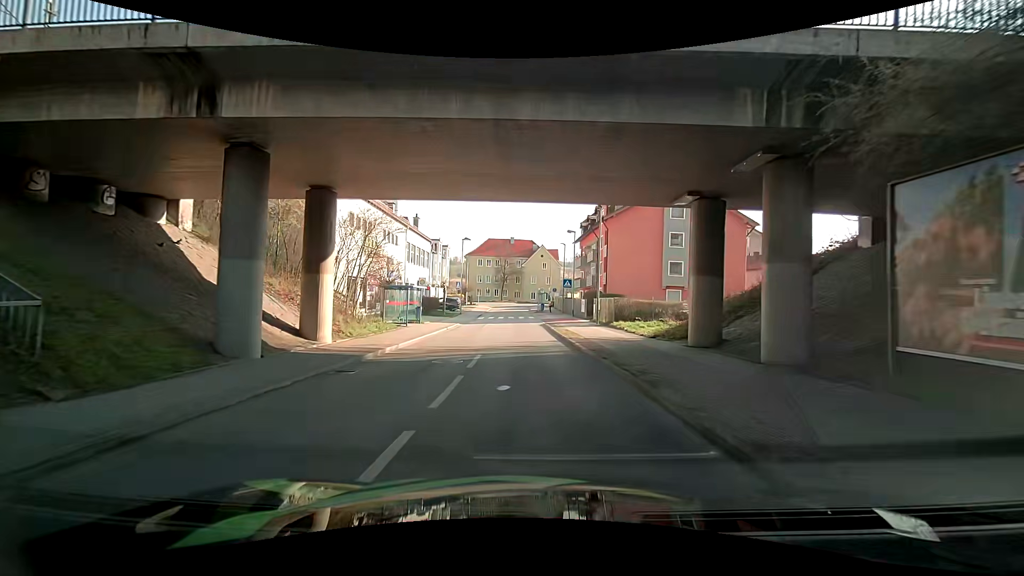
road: unclassified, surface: asphalt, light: Day
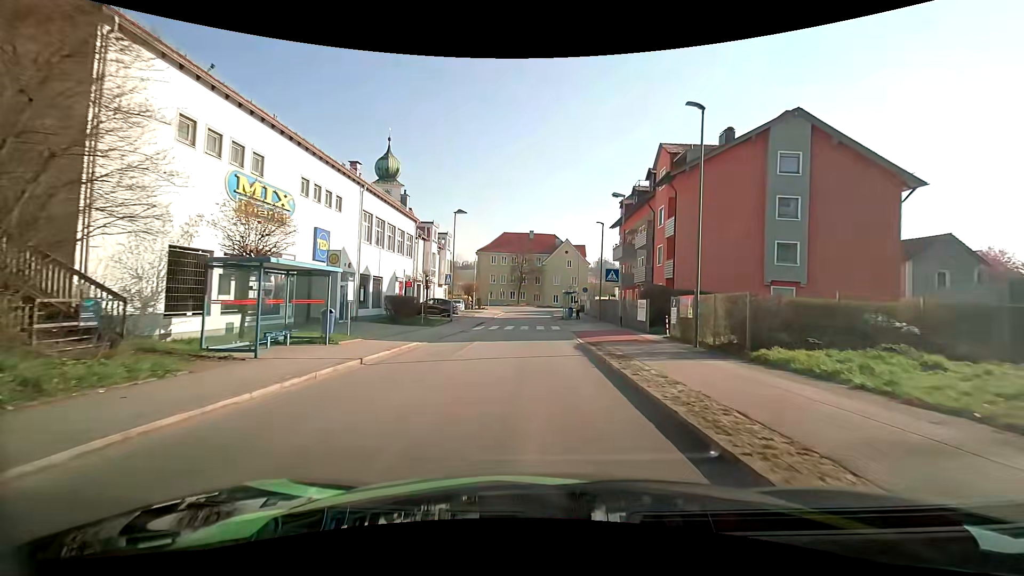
(-0.5, +17.0) m; -4°
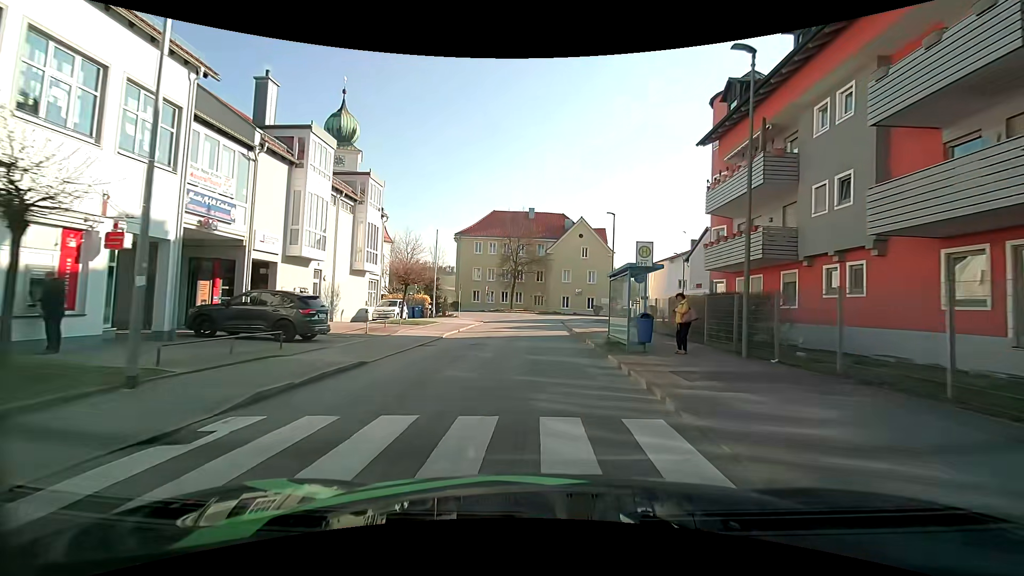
(+0.9, +28.8) m; +2°
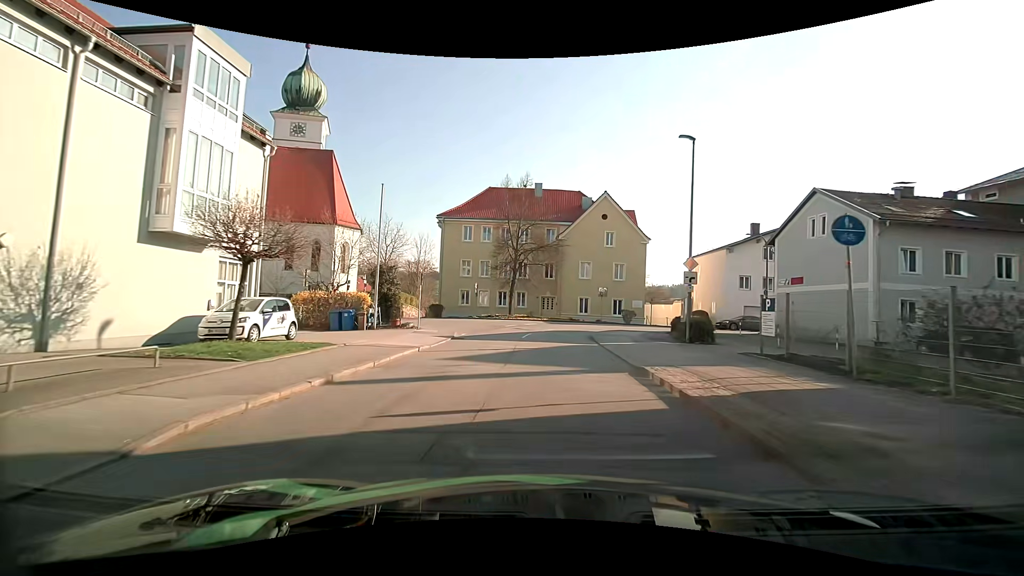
(-0.1, +17.2) m; -1°
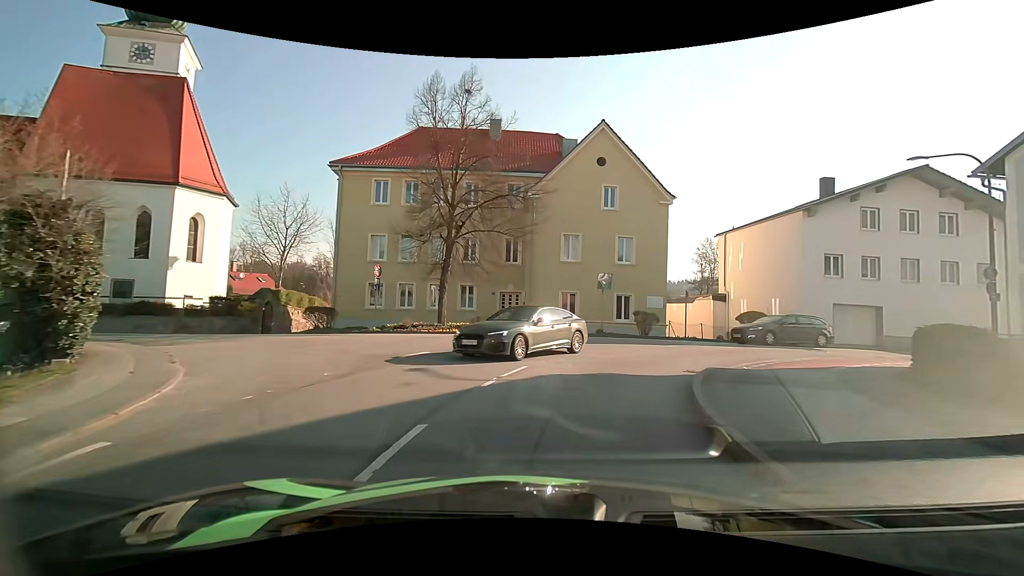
(+0.4, +19.9) m; +4°
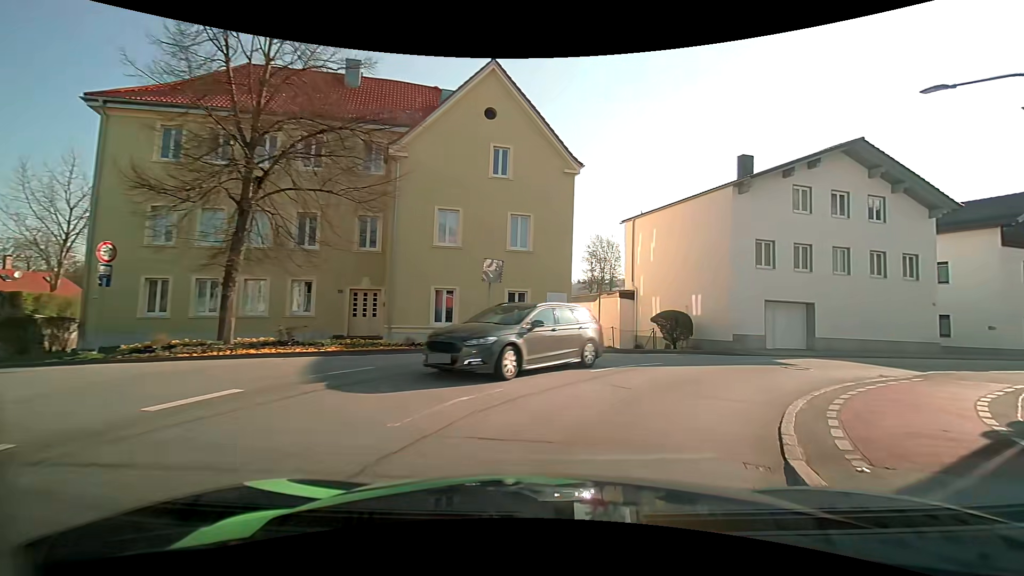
(+0.7, +8.3) m; +13°
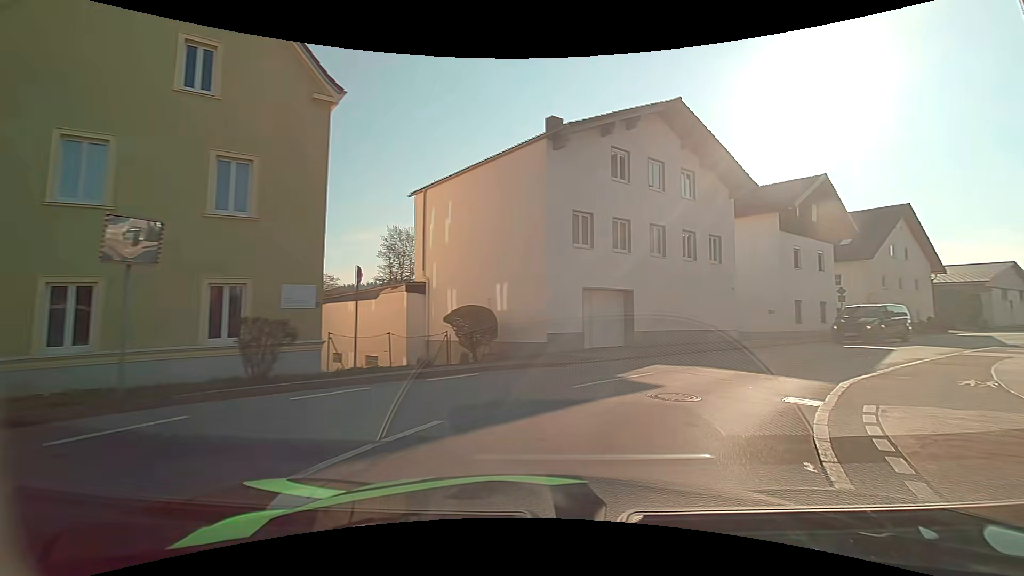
(+1.3, +7.7) m; +22°
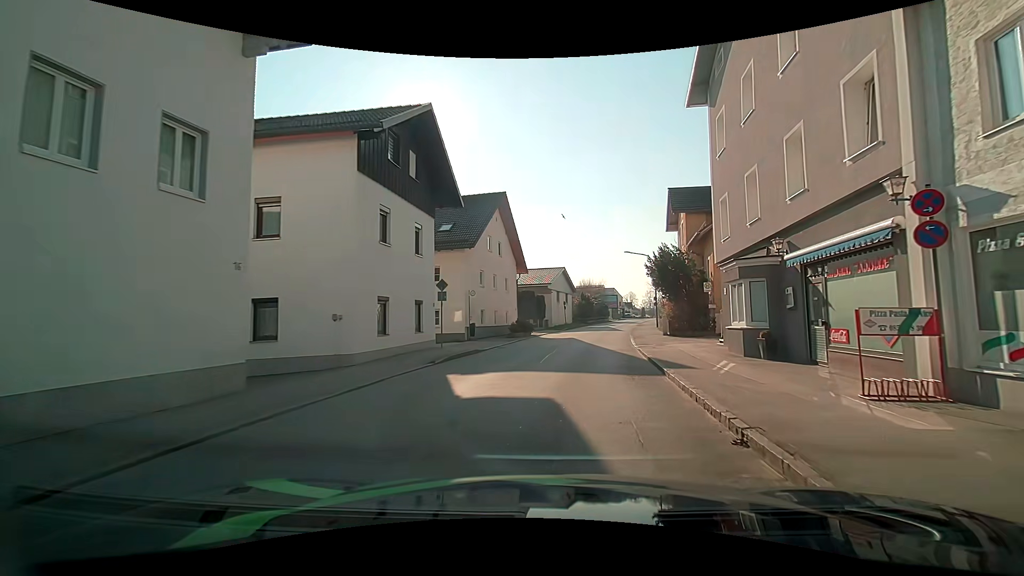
(+6.2, +14.8) m; +41°
(+1, +10) (+2, +20) (+3, +30) (+4, +40) (+6, +50) (+9, +59) (+11, +69) (+14, +78) (+17, +88) (+20, +98) m
